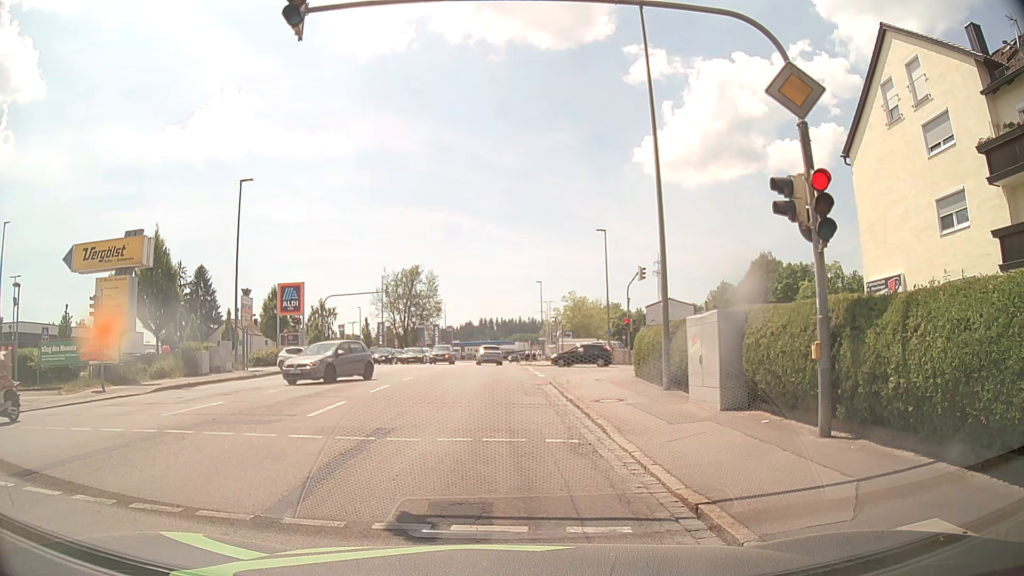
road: tertiary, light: Day
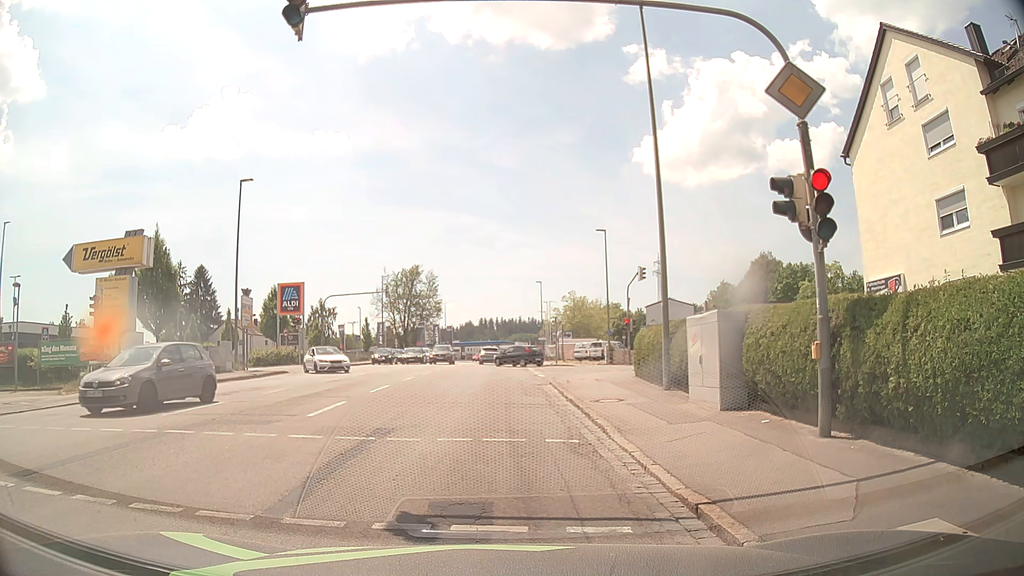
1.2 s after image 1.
(0.0, 0.0) m; 0°
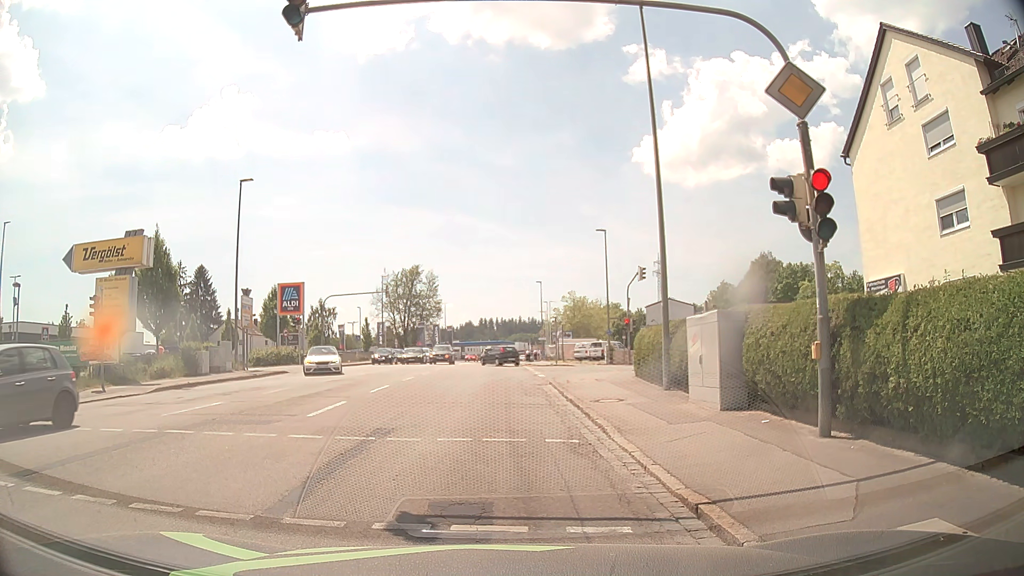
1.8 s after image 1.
(0.0, 0.0) m; 0°
(0, +10) (-1, +20) (-1, +30) (-2, +40) (-2, +50) (-3, +60) (-3, +70) (-3, +80) (-3, +90) (-3, +100) m
